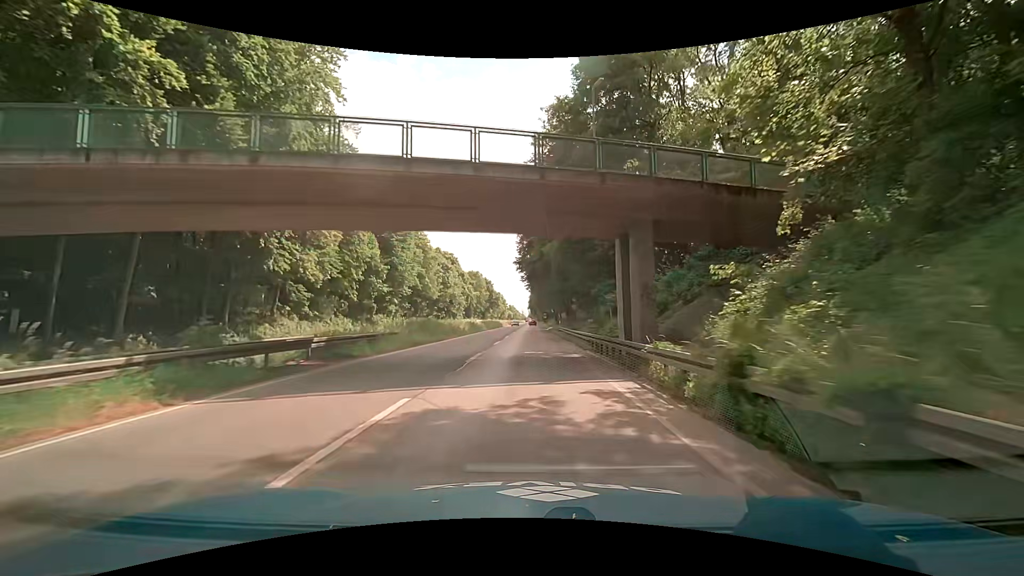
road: trunk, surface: asphalt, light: Day
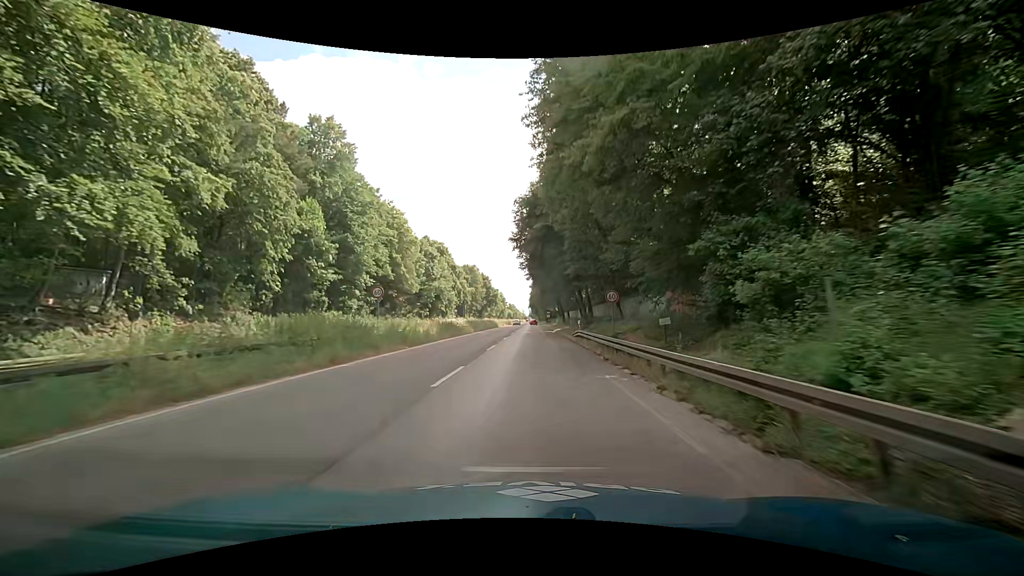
(-0.5, +18.2) m; -1°
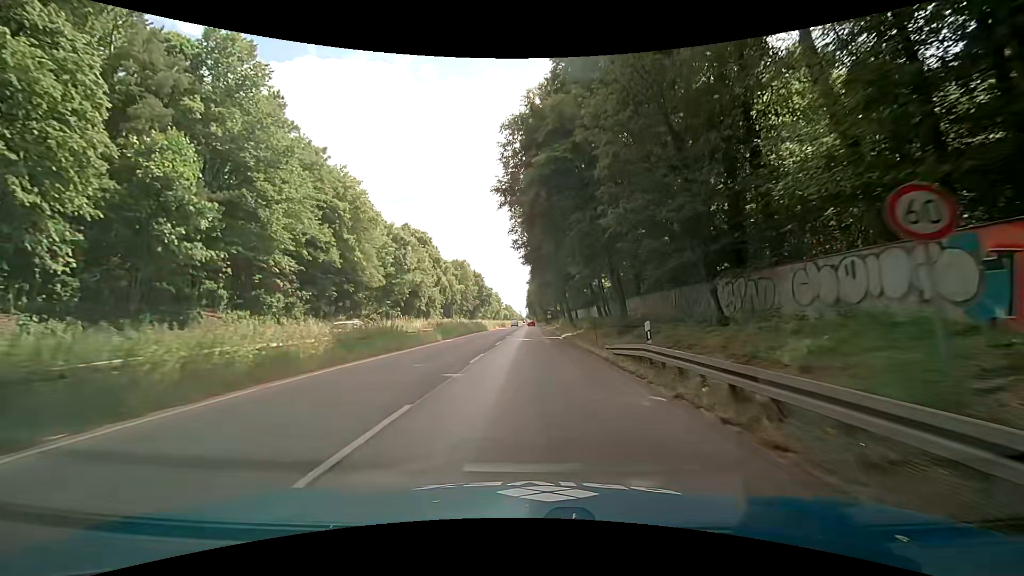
(-0.2, +18.3) m; 0°
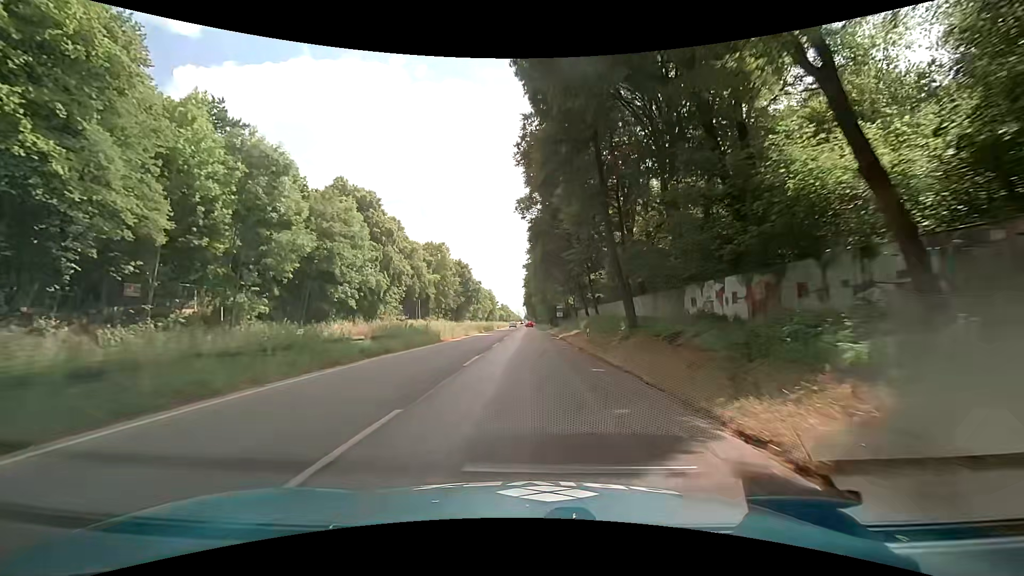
(+0.1, +36.5) m; +1°
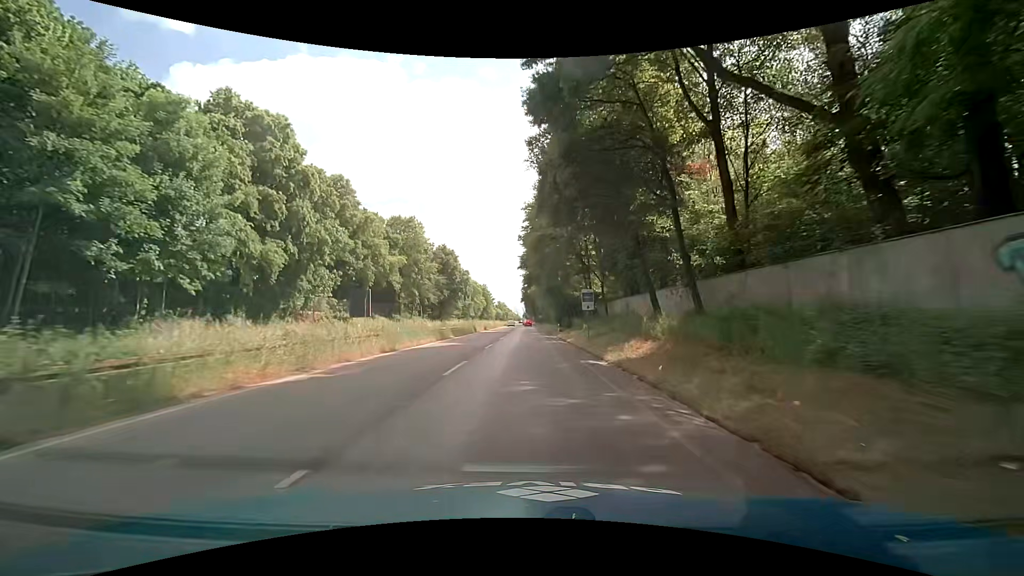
(-0.1, +27.3) m; 0°
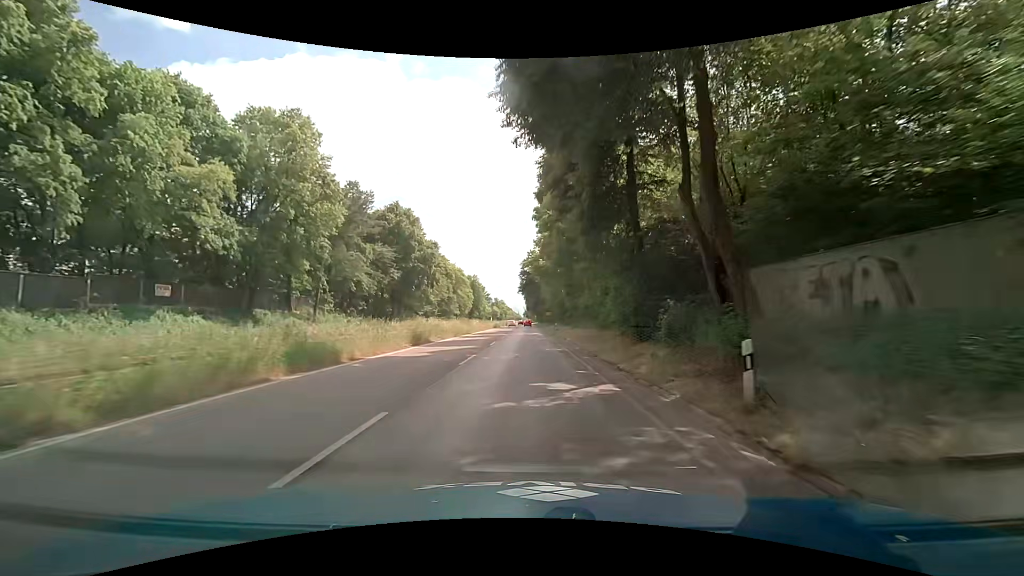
(-0.2, +45.6) m; 0°
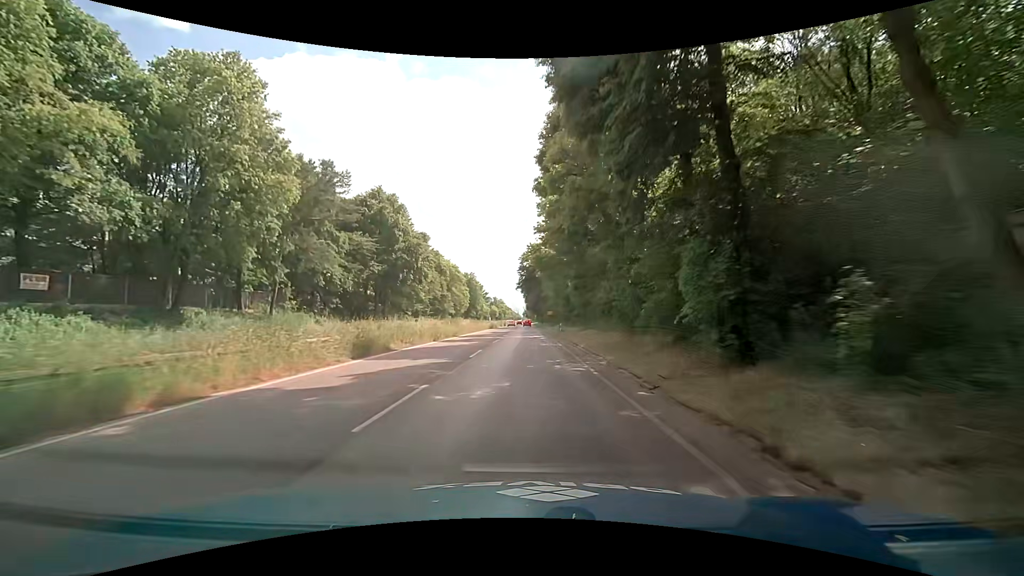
(0.0, +9.1) m; 0°
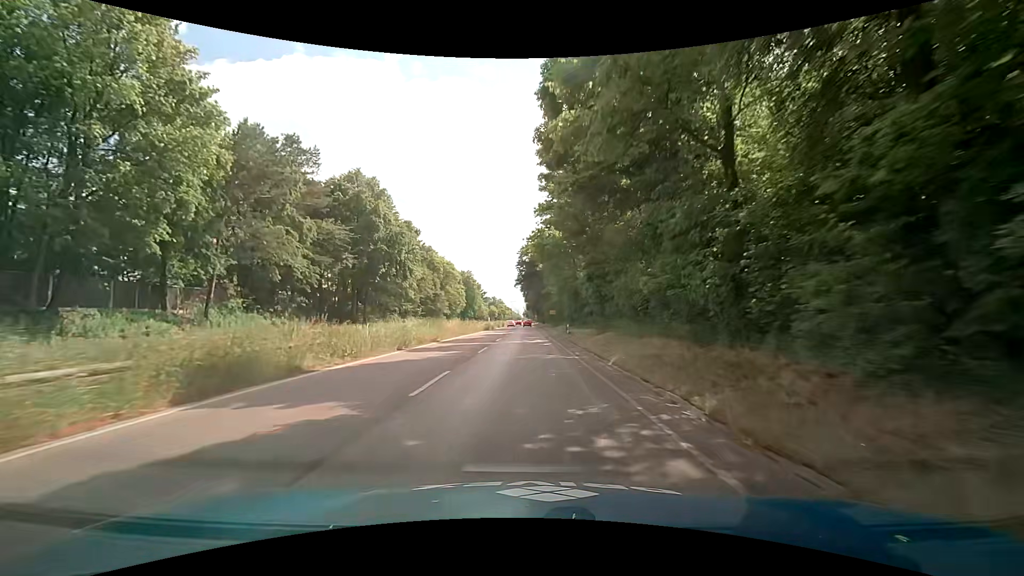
(+0.1, +9.1) m; +1°
(0, +10) (0, +20) (0, +30) (0, +40) (0, +50) (0, +60) (0, +70) (-1, +80) (-1, +90) (-1, +100) m
